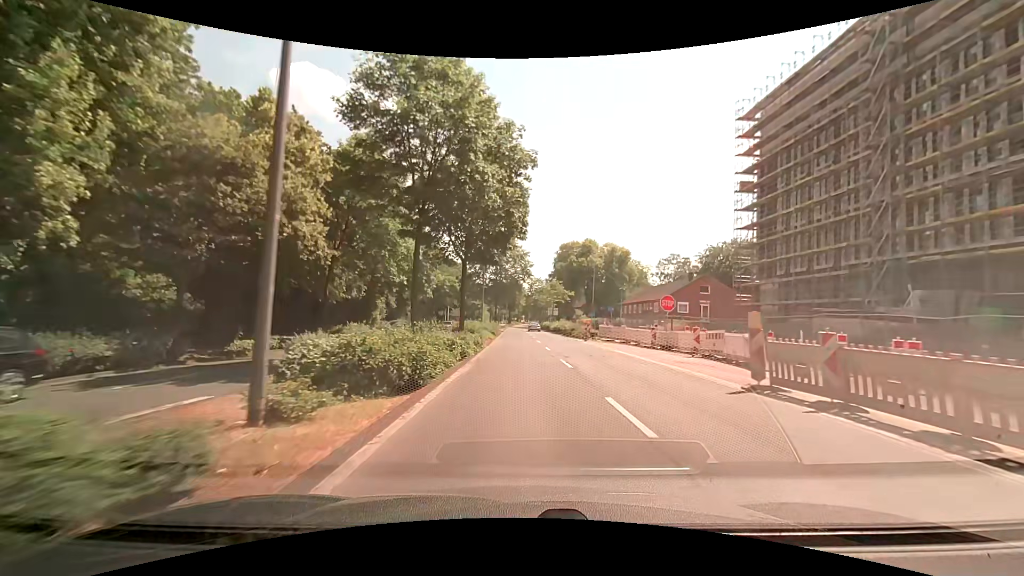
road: primary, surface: asphalt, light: Day
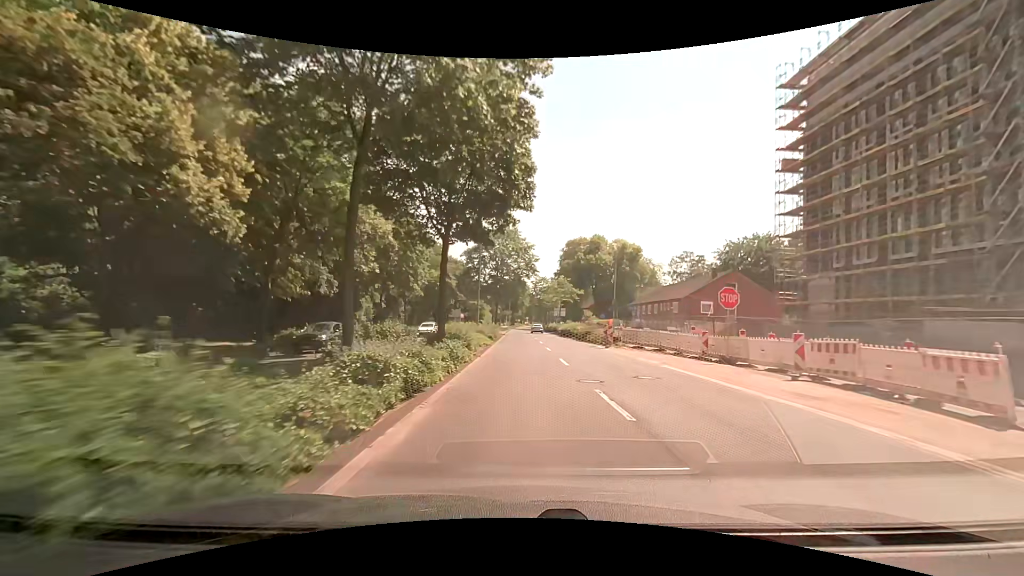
(0.0, +7.9) m; 0°
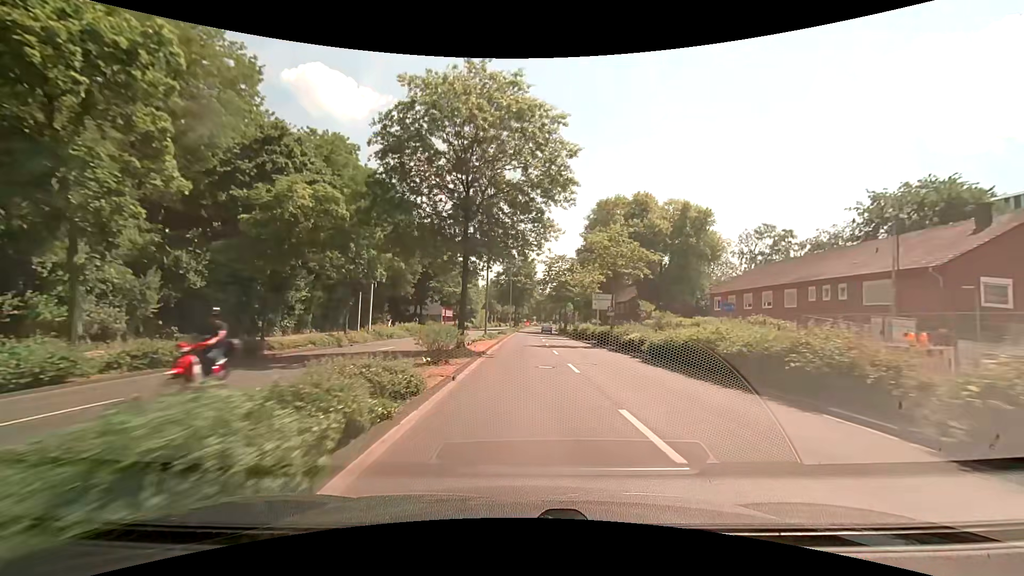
(-0.4, +38.9) m; -1°
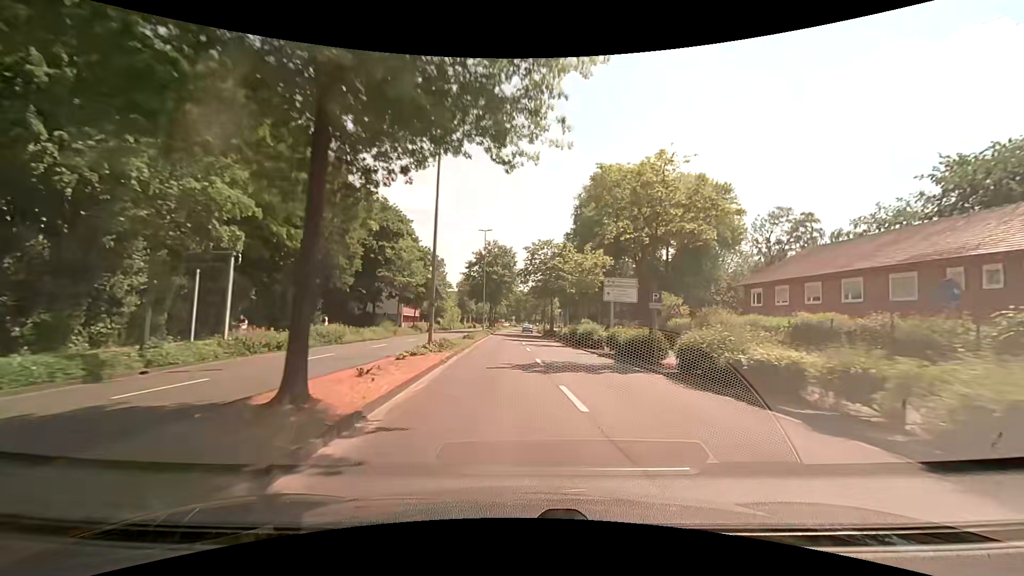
(+0.2, +15.2) m; +3°
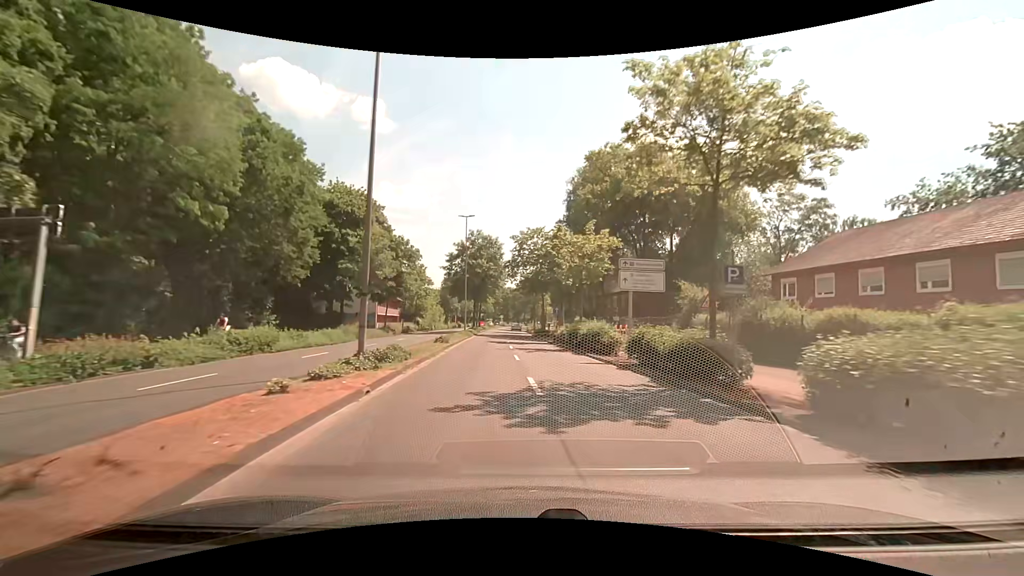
(+0.1, +7.5) m; +1°
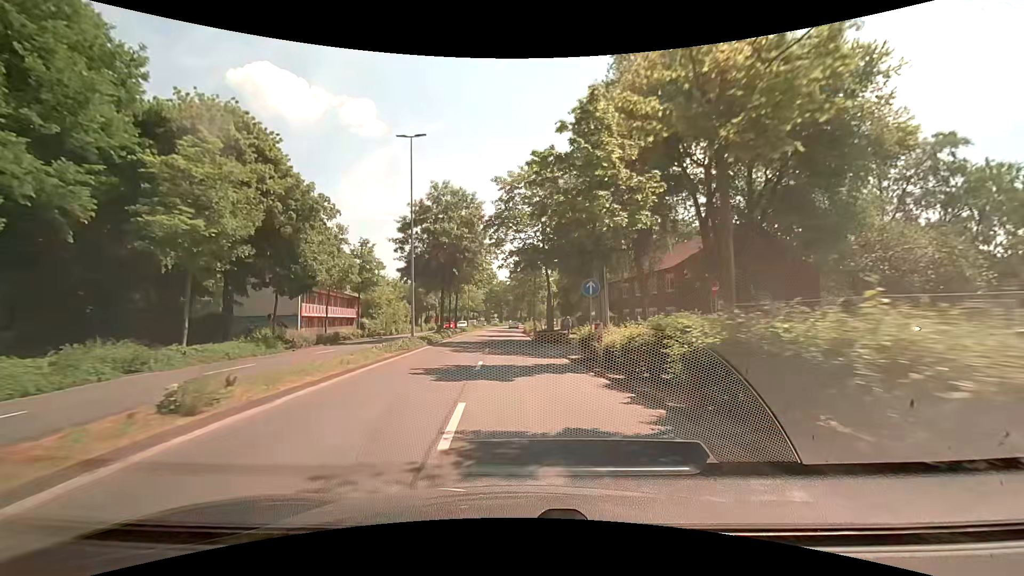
(+0.2, +22.6) m; +1°
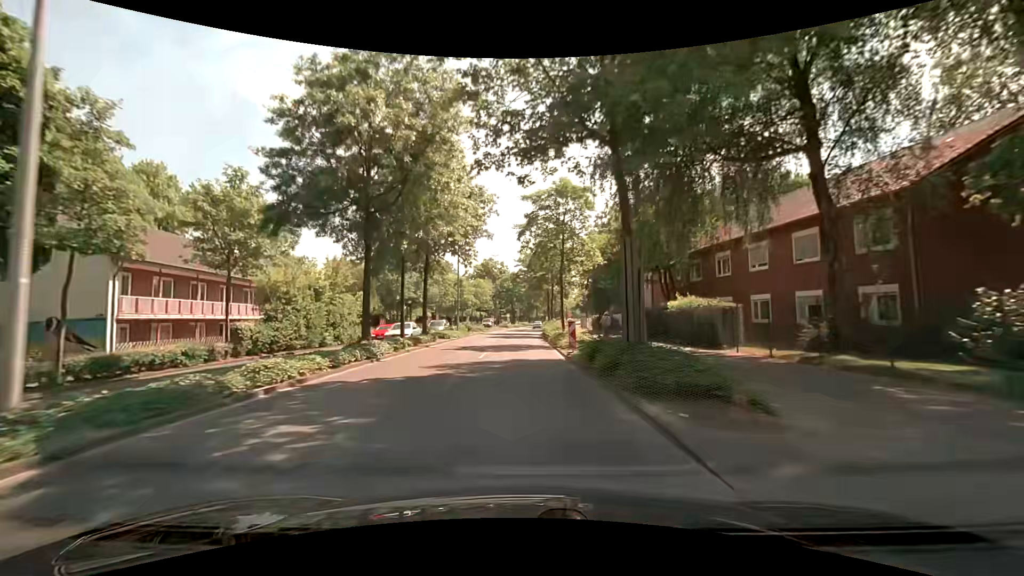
(-0.3, +23.3) m; -2°
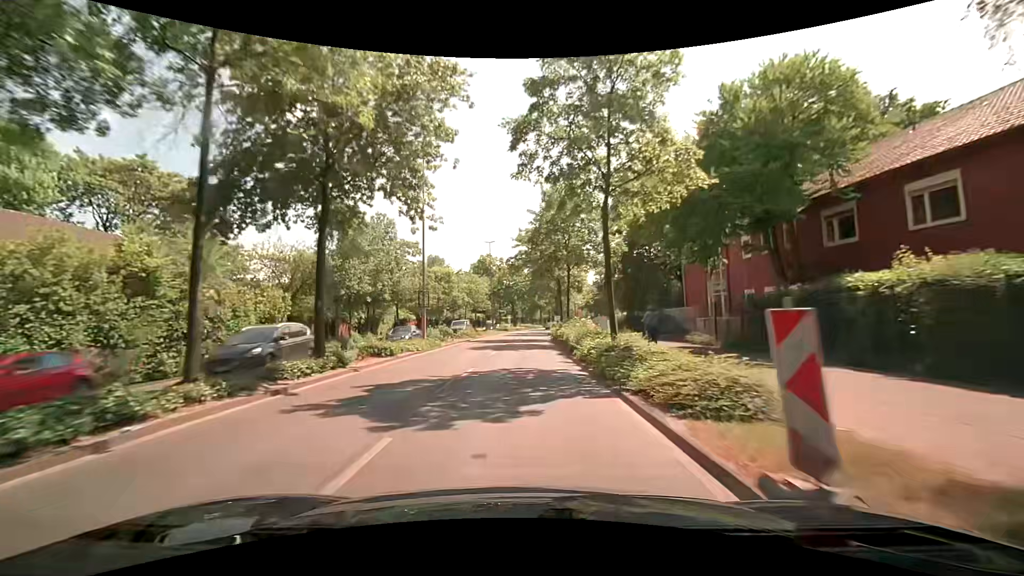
(0.0, +15.9) m; 0°
(0, +10) (0, +20) (0, +30) (0, +40) (0, +50) (0, +60) (+1, +70) (+2, +80) (+3, +90) (+4, +100) m
